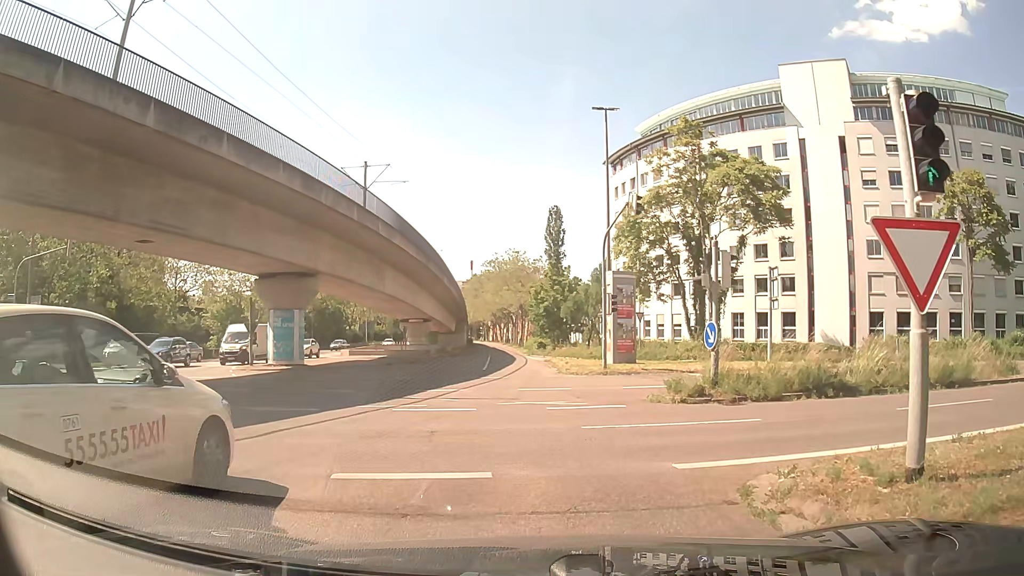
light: Day
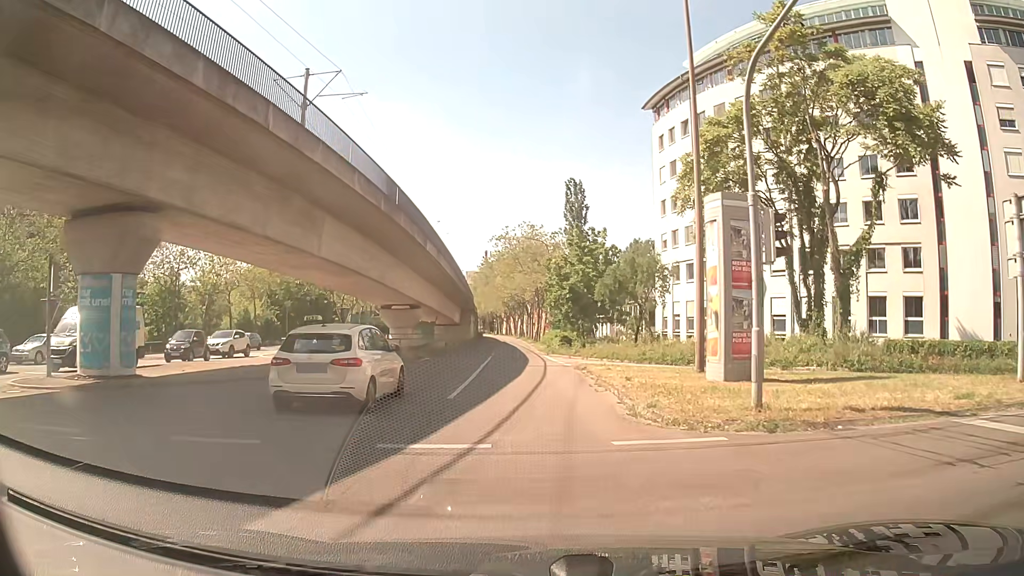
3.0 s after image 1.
(-0.3, +18.3) m; -1°
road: tertiary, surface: asphalt
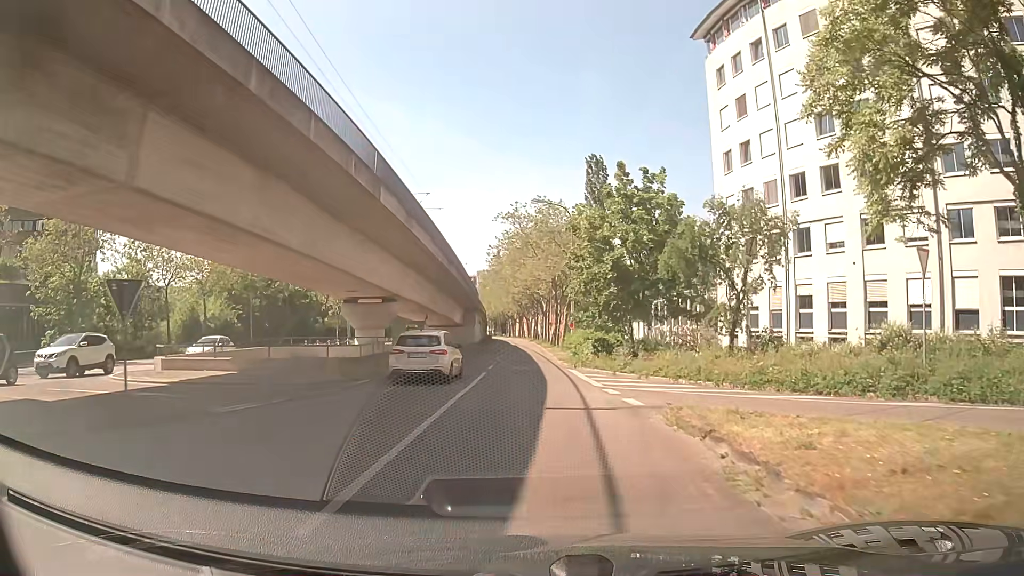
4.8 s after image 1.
(-0.2, +16.2) m; -2°
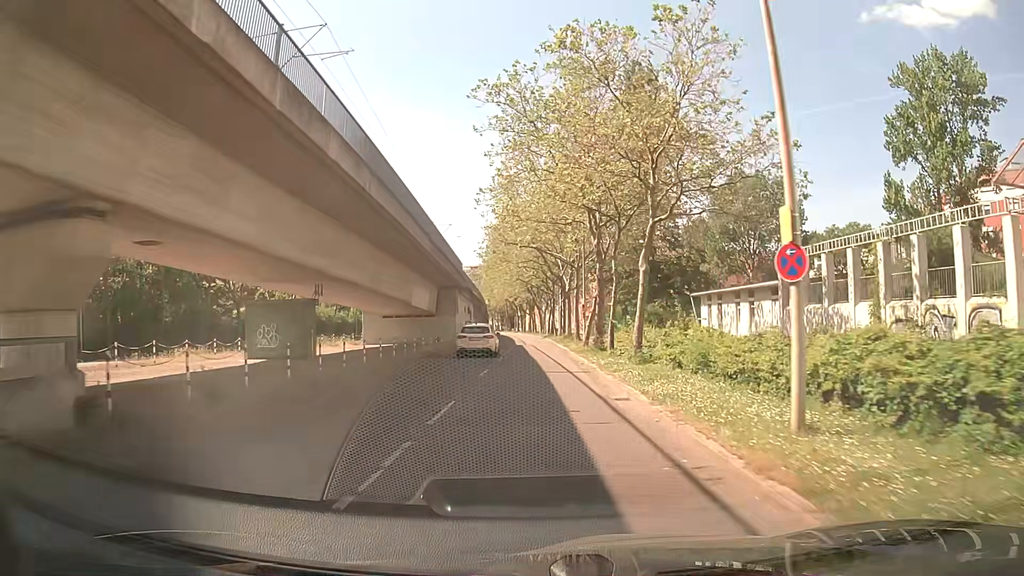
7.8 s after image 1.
(-0.3, +32.6) m; -1°
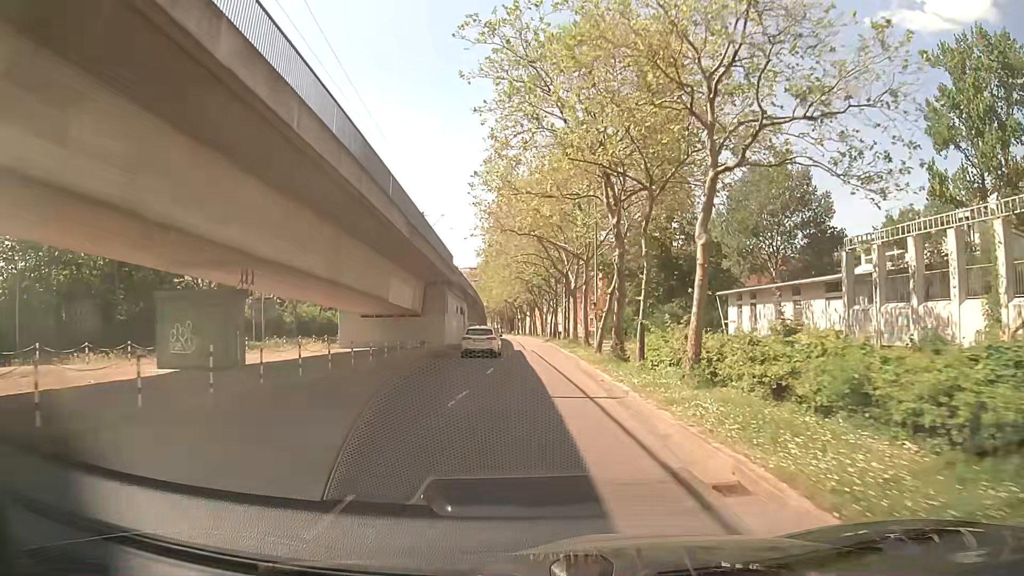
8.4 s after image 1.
(0.0, +7.0) m; 0°
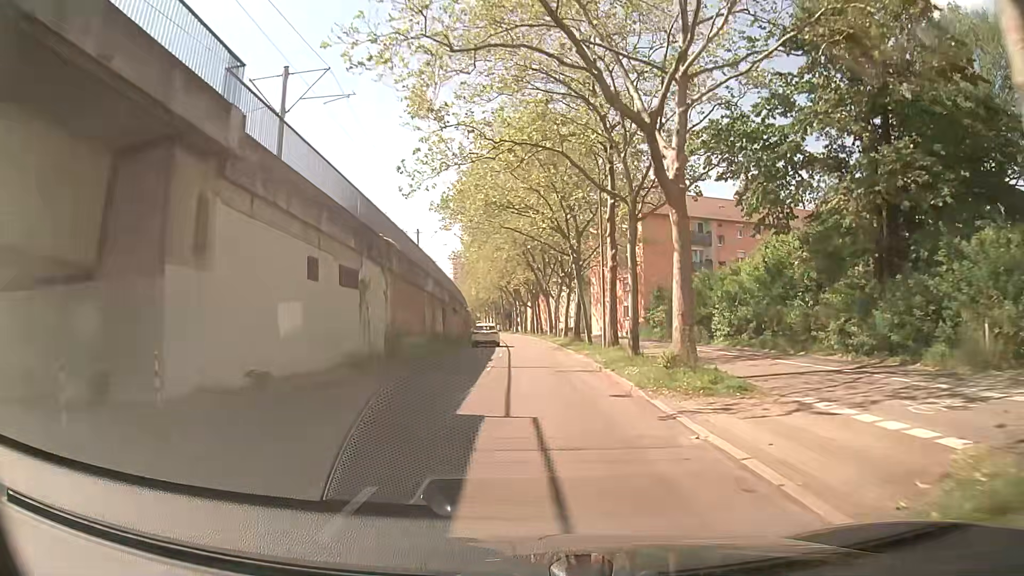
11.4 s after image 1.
(0.0, +36.1) m; 0°
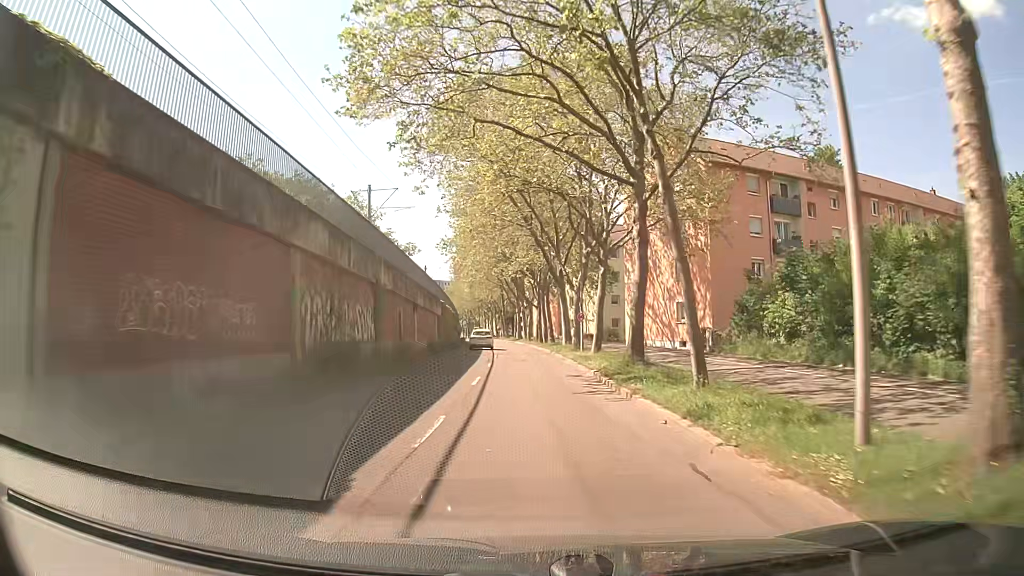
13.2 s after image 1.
(-0.2, +22.3) m; -1°
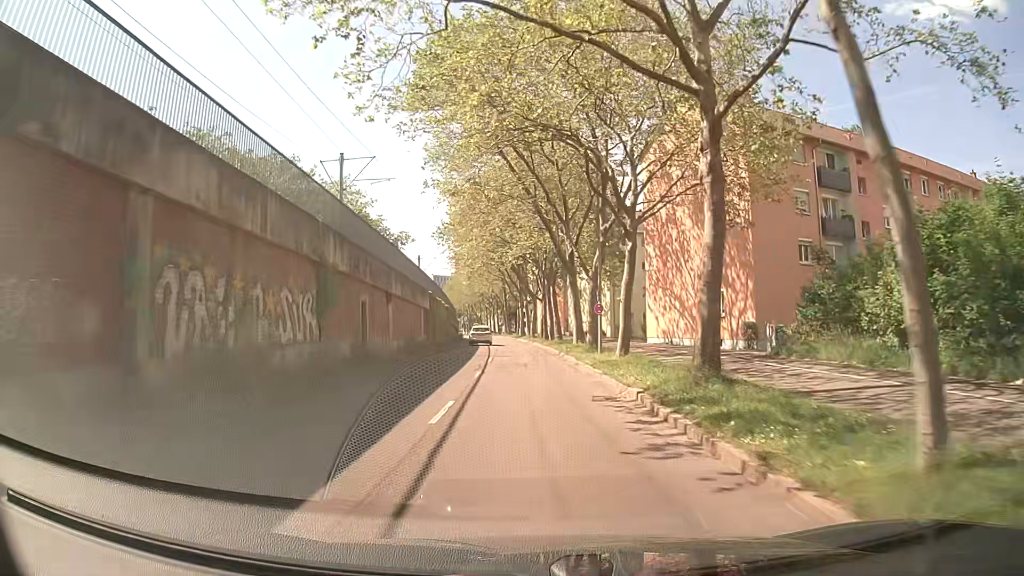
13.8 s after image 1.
(0.0, +7.5) m; 0°
(0, +10) (0, +20) (-1, +30) (-1, +40) (-2, +50) (-3, +60) (-4, +70) (-5, +80) (-6, +90) (-7, +100) m
